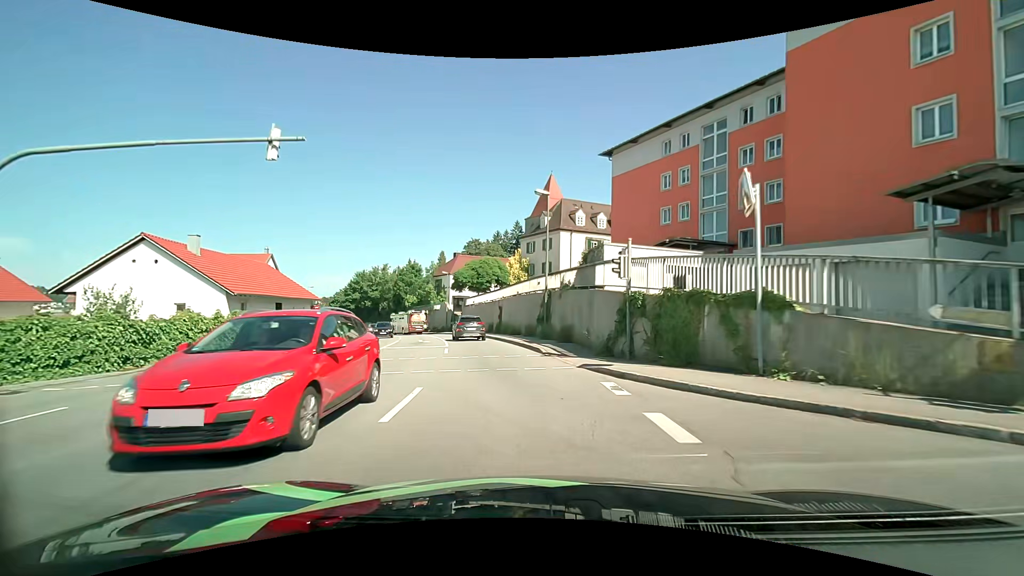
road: tertiary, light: Day
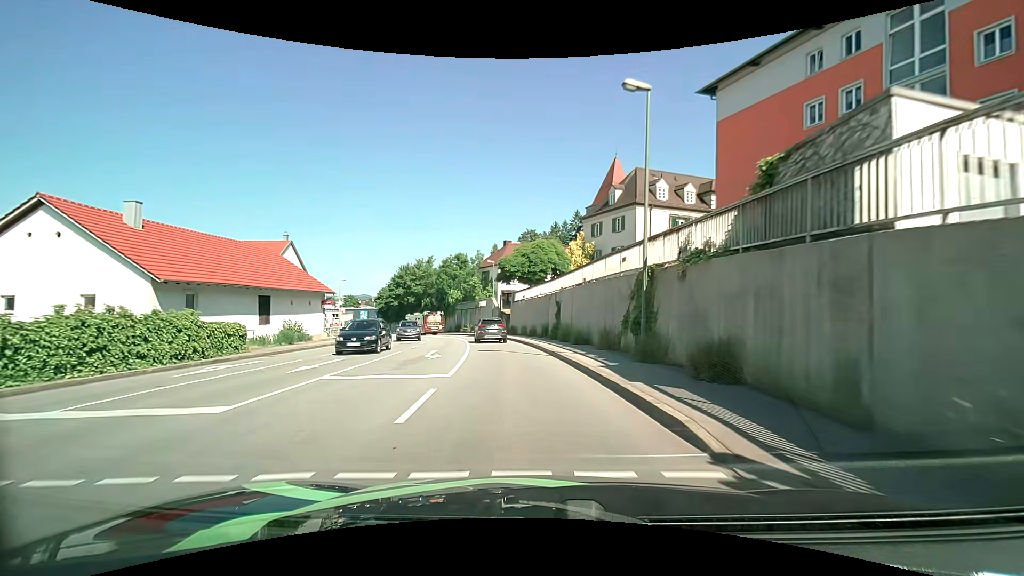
(-0.7, +12.2) m; -7°
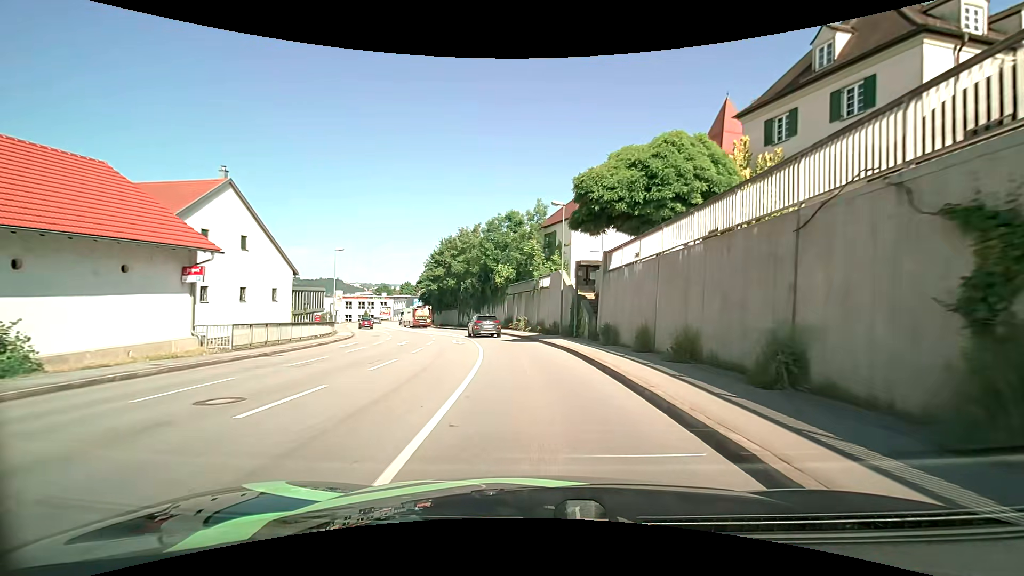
(-1.9, +24.8) m; -8°
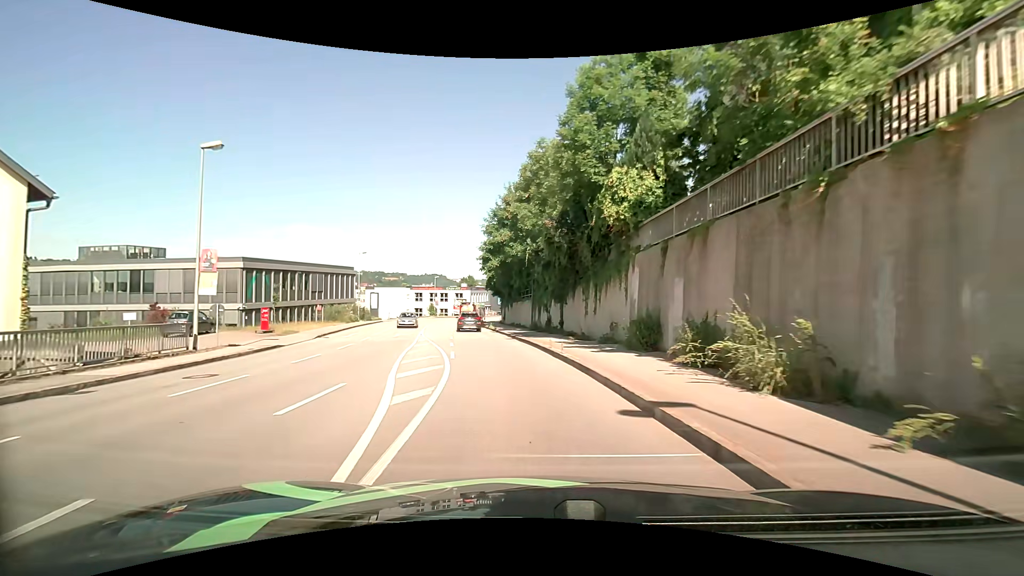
(-2.5, +30.5) m; -11°
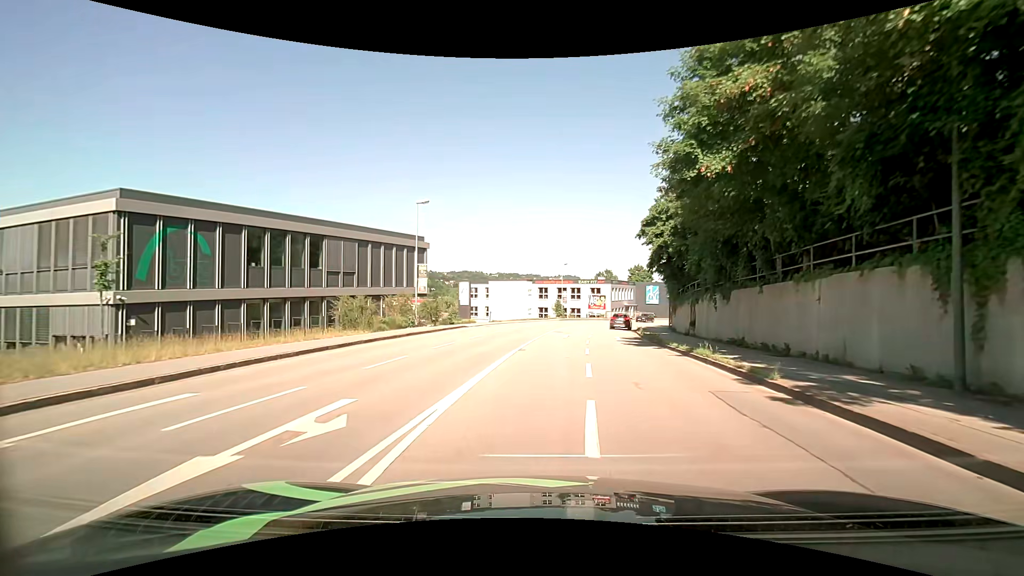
(-4.5, +28.0) m; -16°
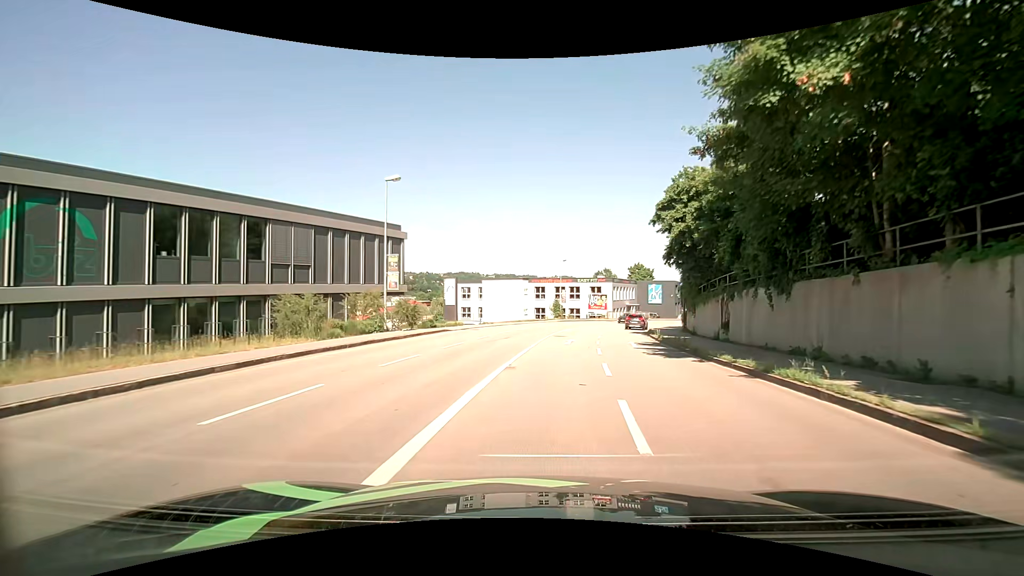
(0.0, +5.8) m; +1°
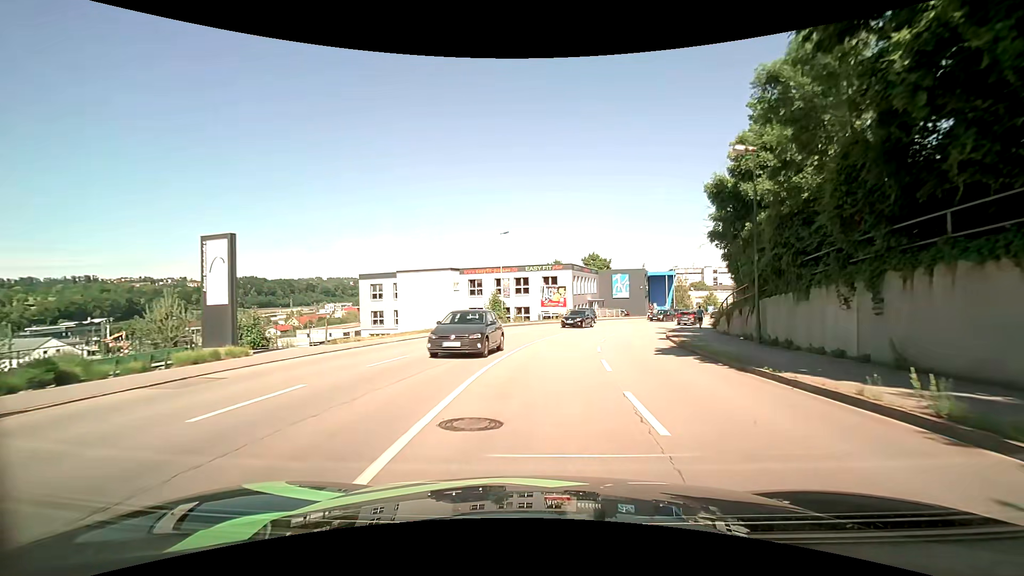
(+1.2, +23.3) m; +6°
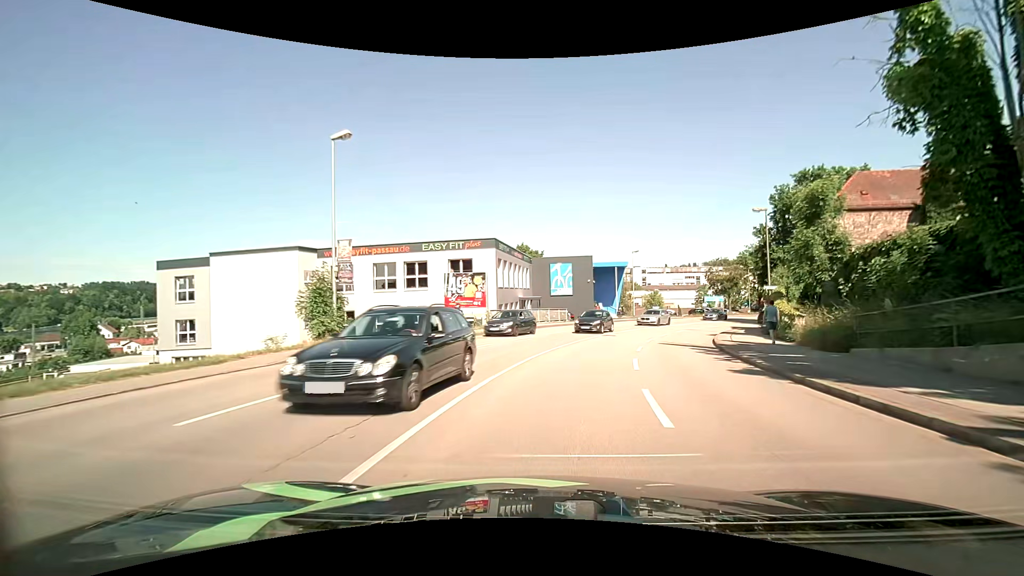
(+1.4, +23.7) m; +8°
(+1, +10) (+2, +20) (+5, +29) (+9, +39) (+14, +47) (+20, +55) (+26, +63) (+33, +70) (+41, +76) (+49, +83) m
